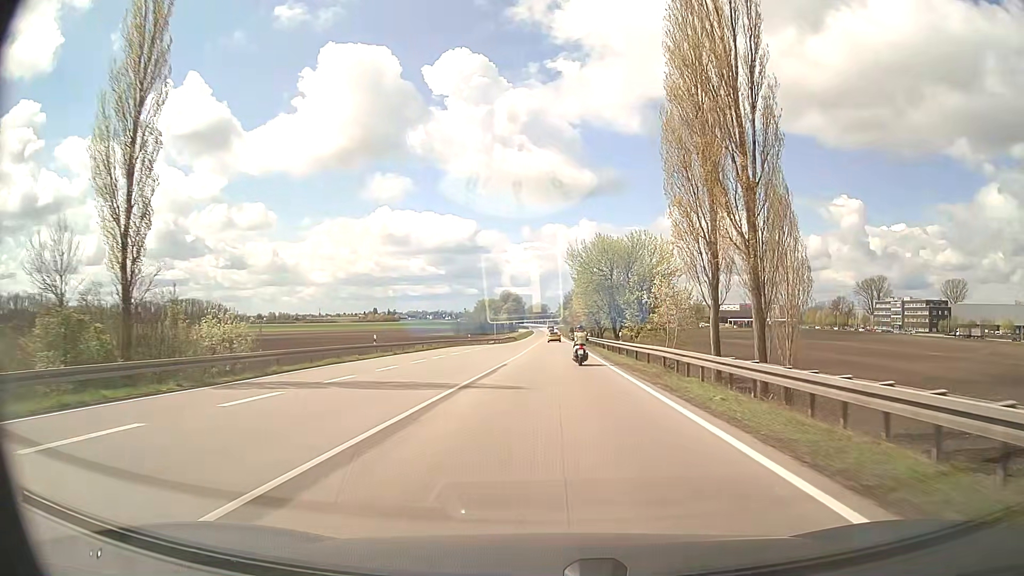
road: secondary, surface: asphalt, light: Day
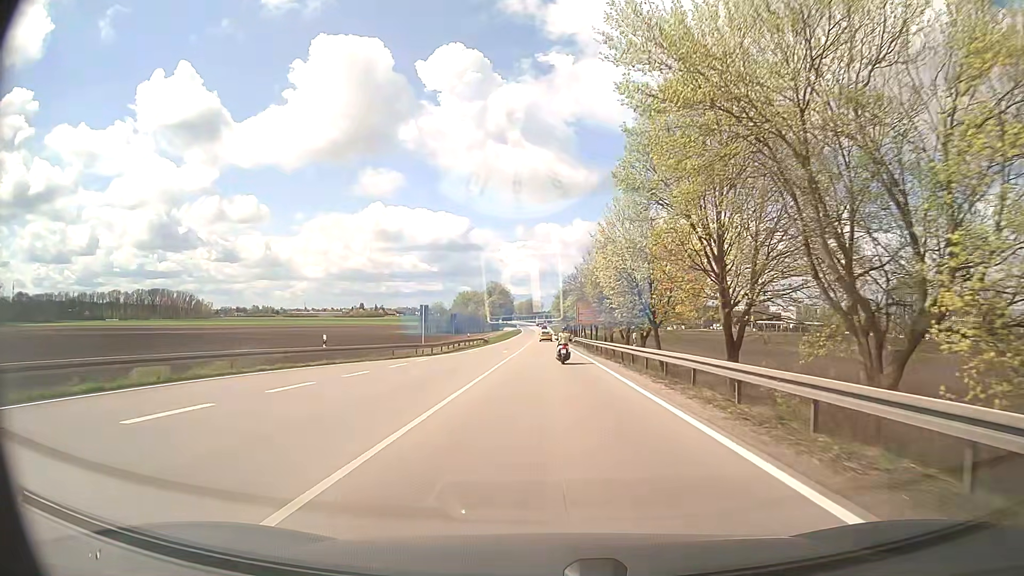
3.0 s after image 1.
(+0.3, +51.7) m; +1°
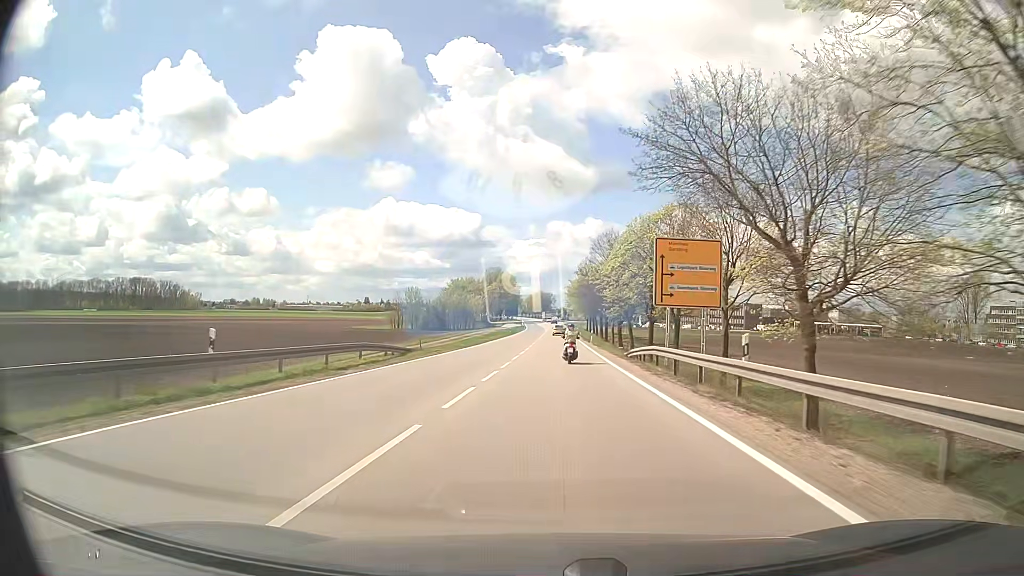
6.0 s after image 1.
(-0.3, +56.0) m; -1°
(0, +10) (0, +20) (0, +30) (0, +40) (0, +50) (0, +60) (0, +70) (0, +80) (+1, +90) (+1, +100) m
